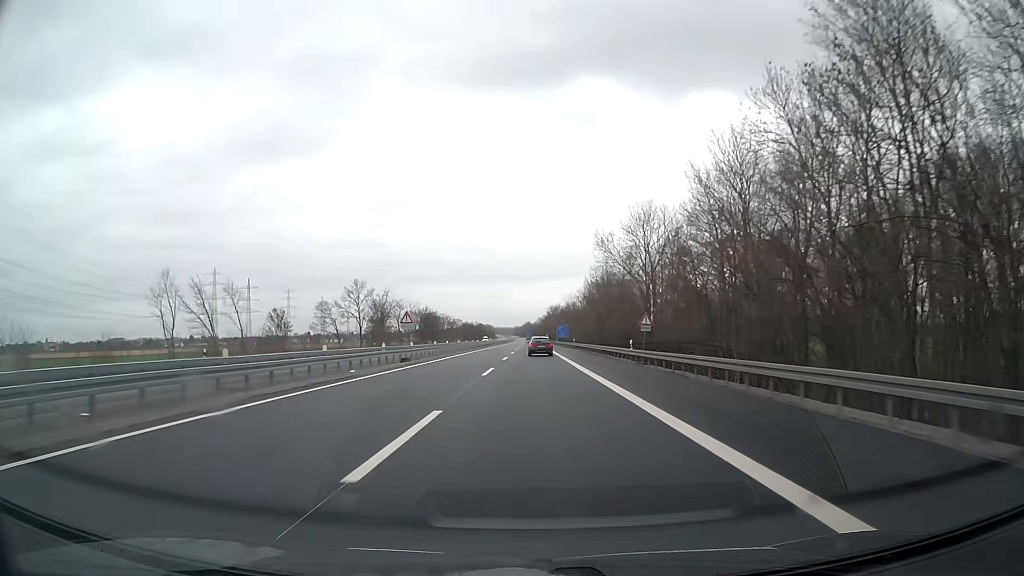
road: motorway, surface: asphalt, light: Day
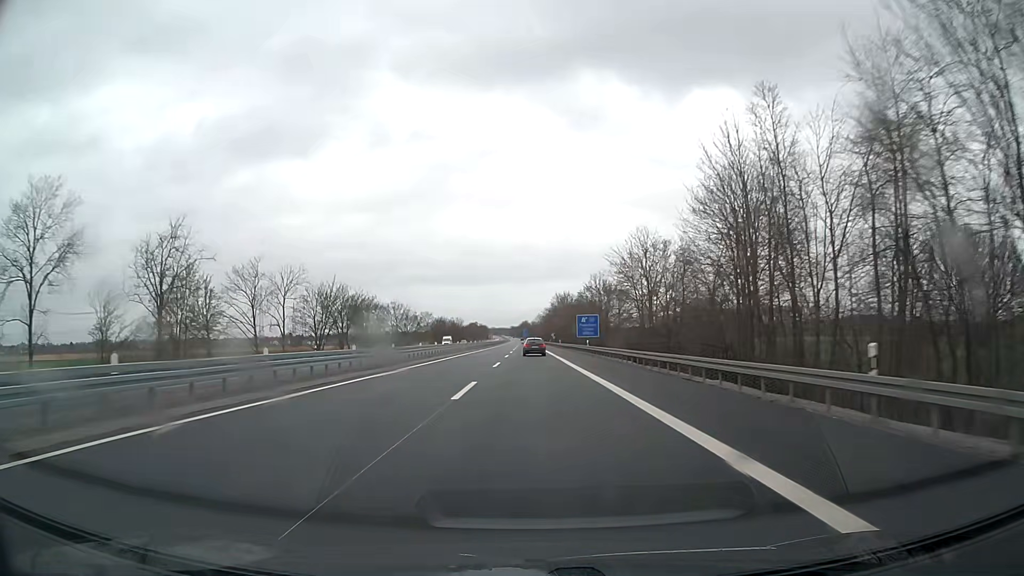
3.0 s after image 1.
(+0.5, +82.2) m; 0°
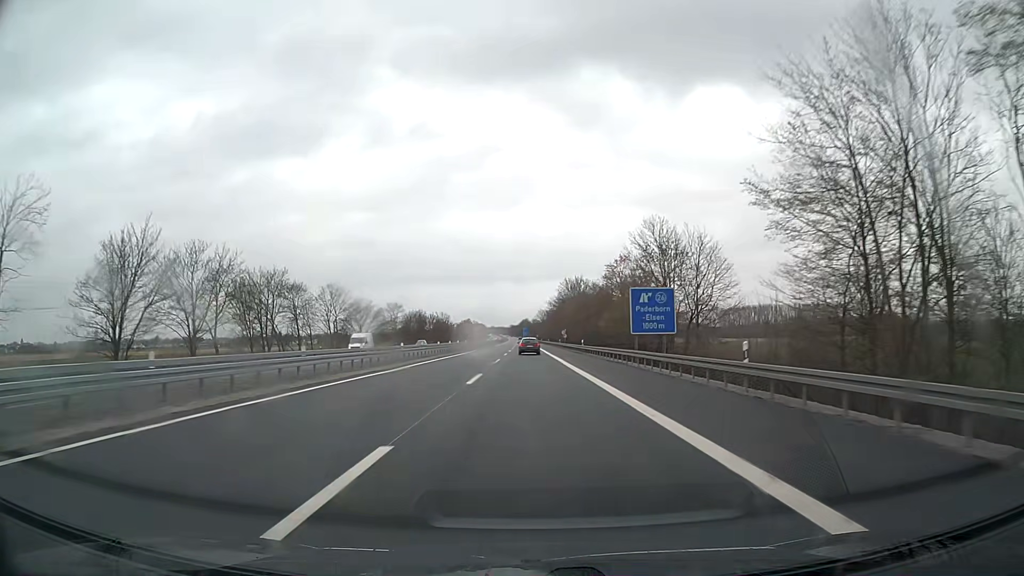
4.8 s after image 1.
(0.0, +49.3) m; 0°
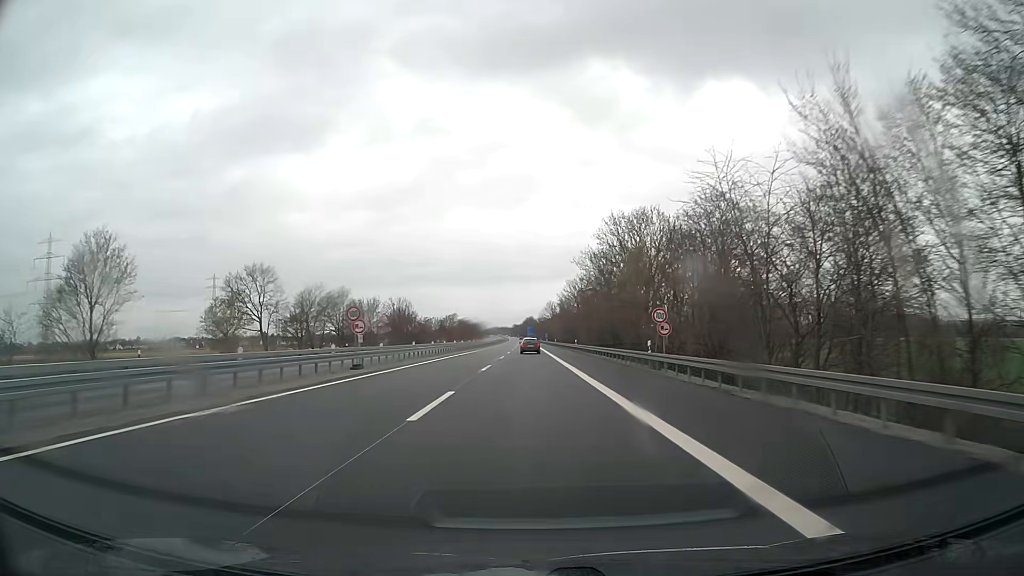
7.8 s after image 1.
(-0.3, +82.2) m; 0°
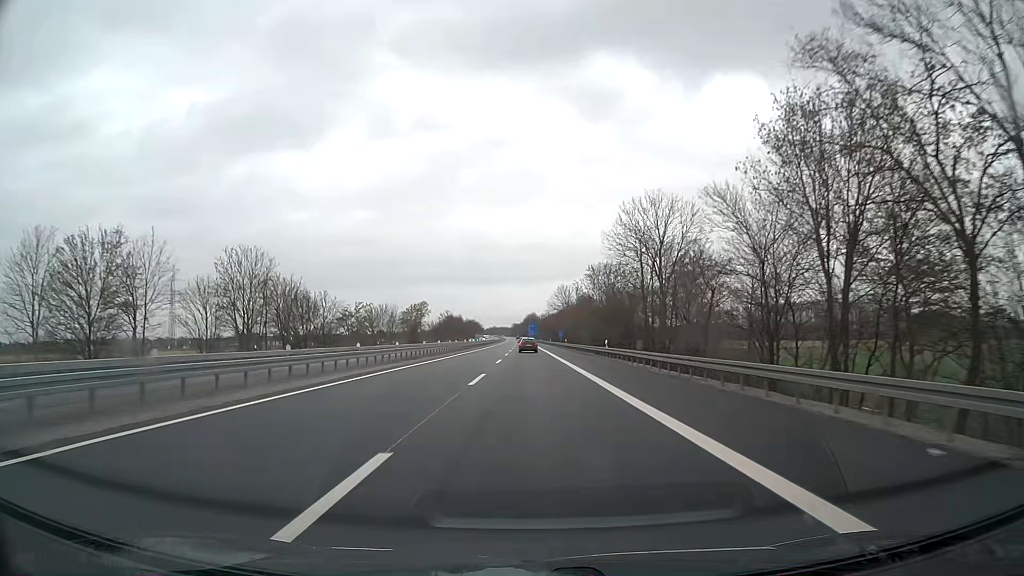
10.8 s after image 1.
(-0.4, +82.2) m; 0°
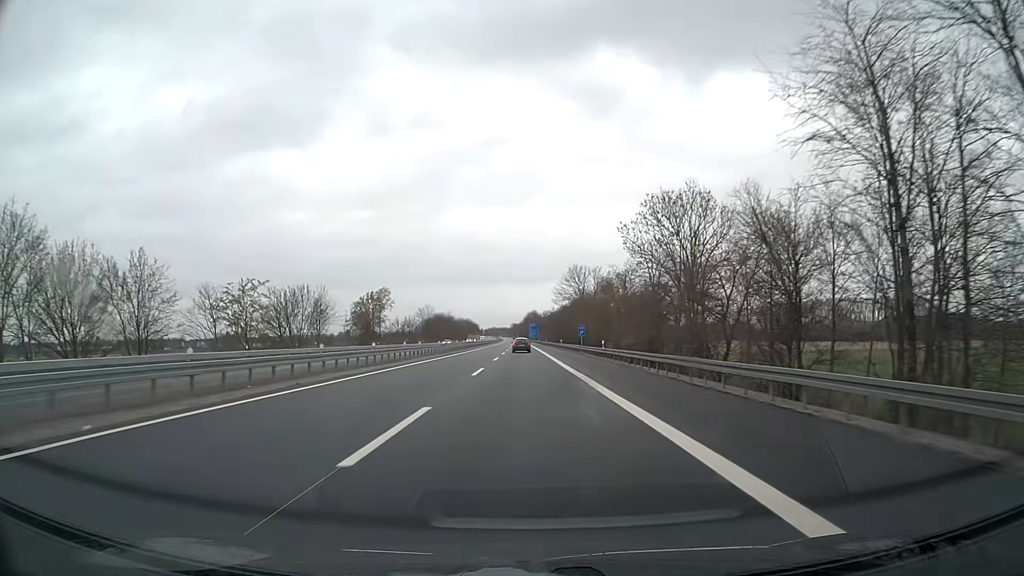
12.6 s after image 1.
(-0.1, +49.3) m; 0°
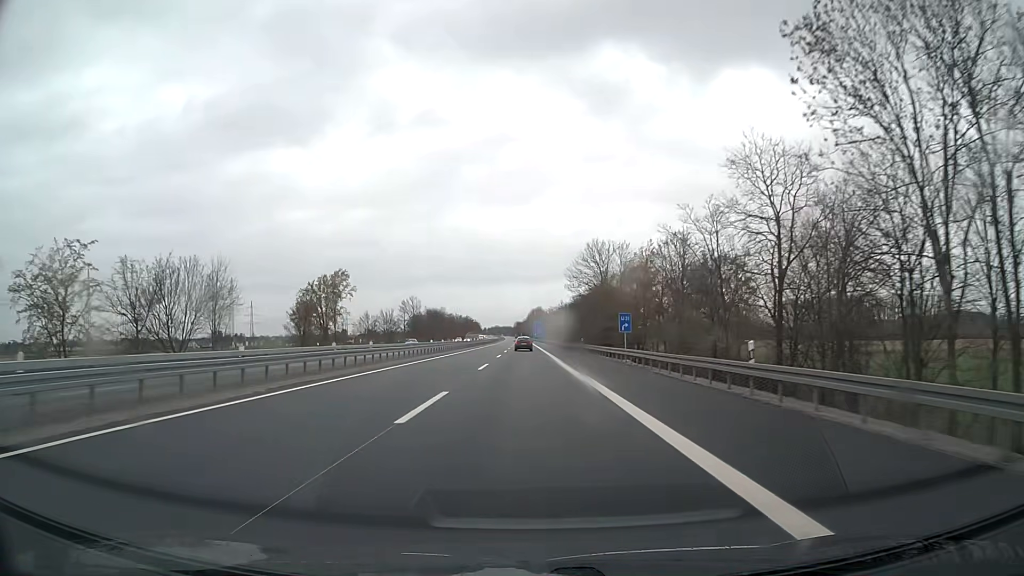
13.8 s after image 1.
(-0.1, +32.9) m; 0°
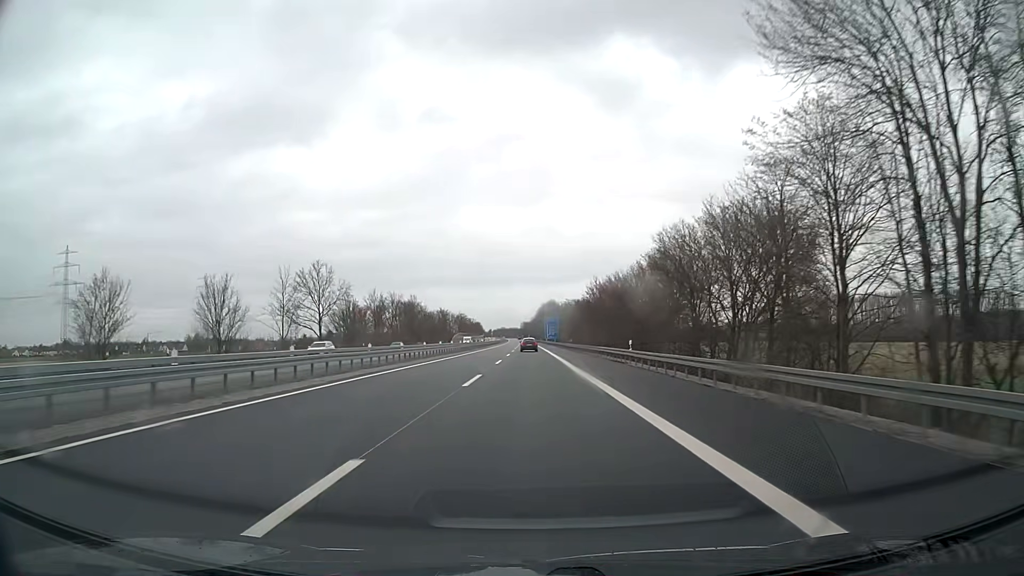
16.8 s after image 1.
(-0.4, +82.1) m; -1°
(0, +10) (0, +20) (0, +30) (0, +40) (0, +50) (0, +60) (0, +70) (0, +80) (0, +90) (0, +100) m
